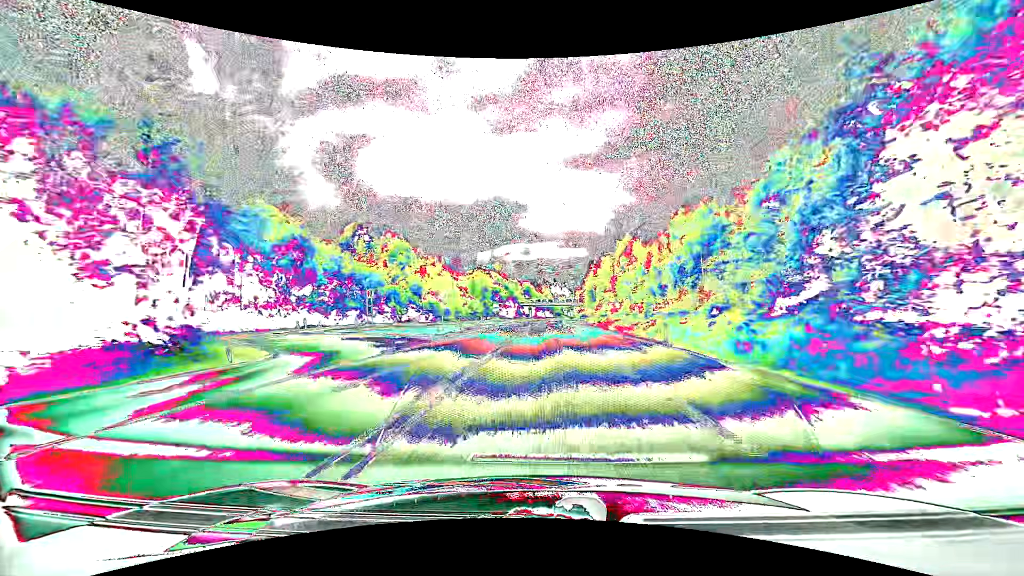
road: primary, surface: asphalt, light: Day
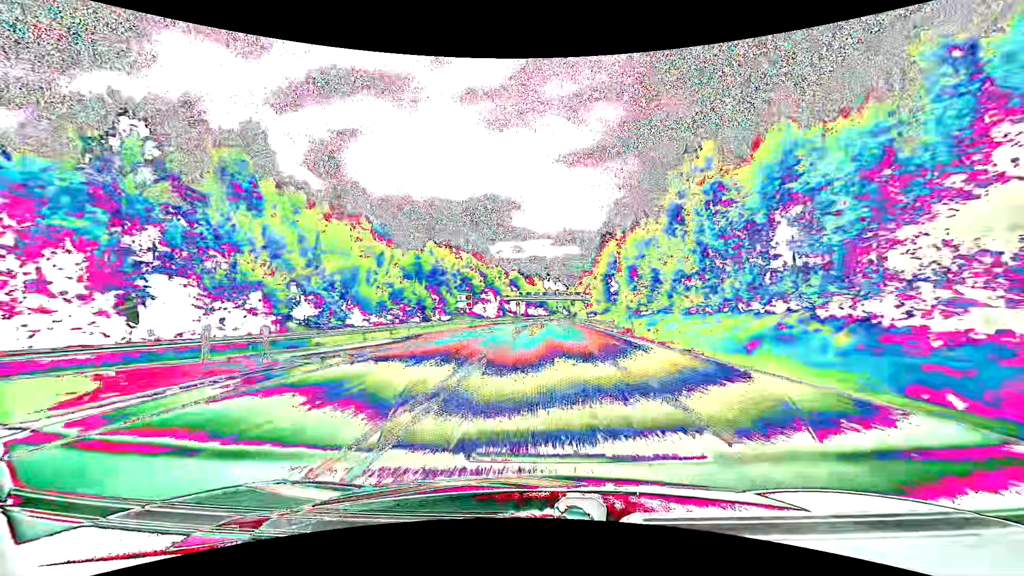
(+0.5, +41.7) m; +1°
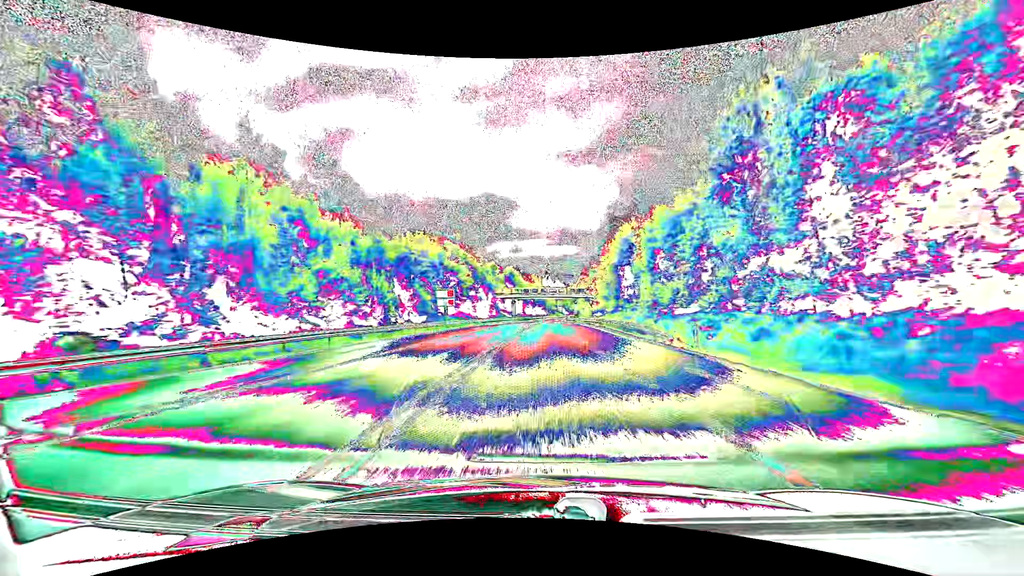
(0.0, +14.3) m; 0°
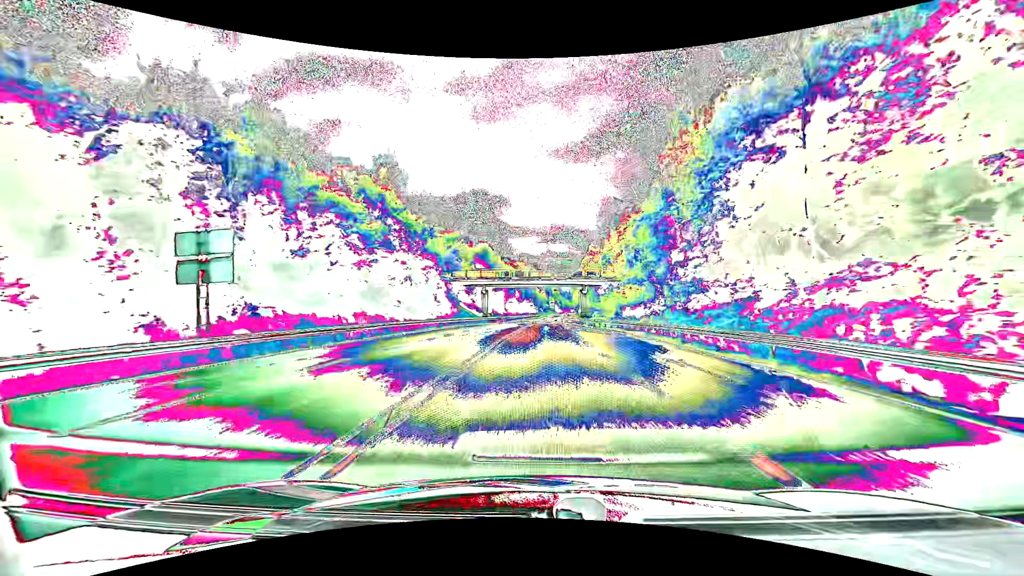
(+0.4, +43.5) m; +1°
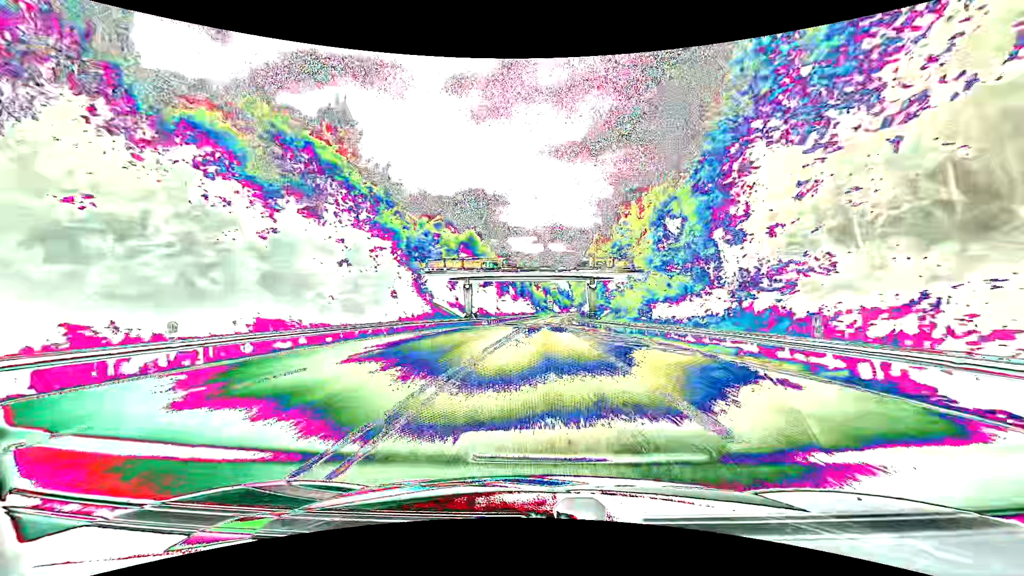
(0.0, +14.6) m; 0°
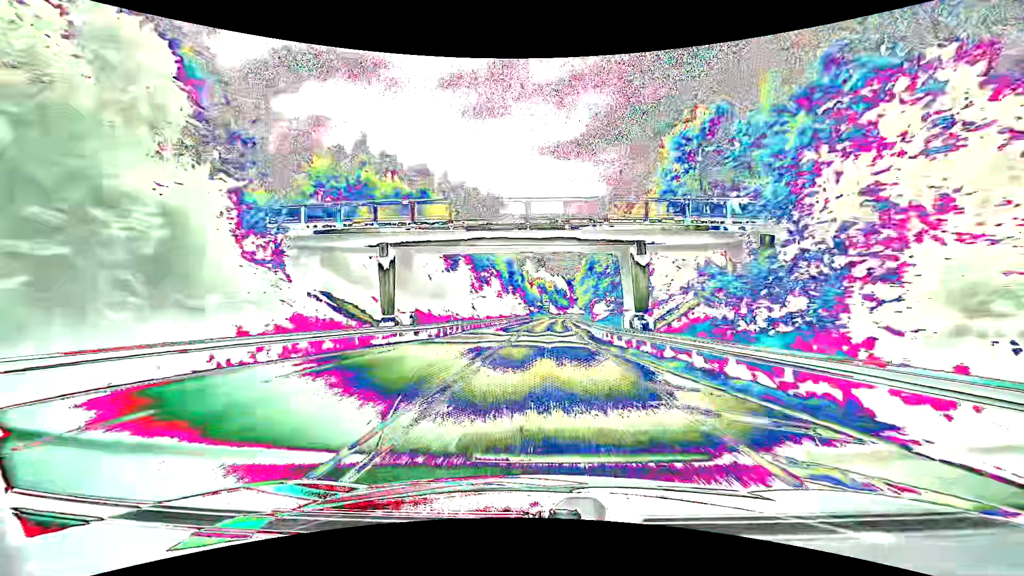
(+0.2, +29.2) m; +1°
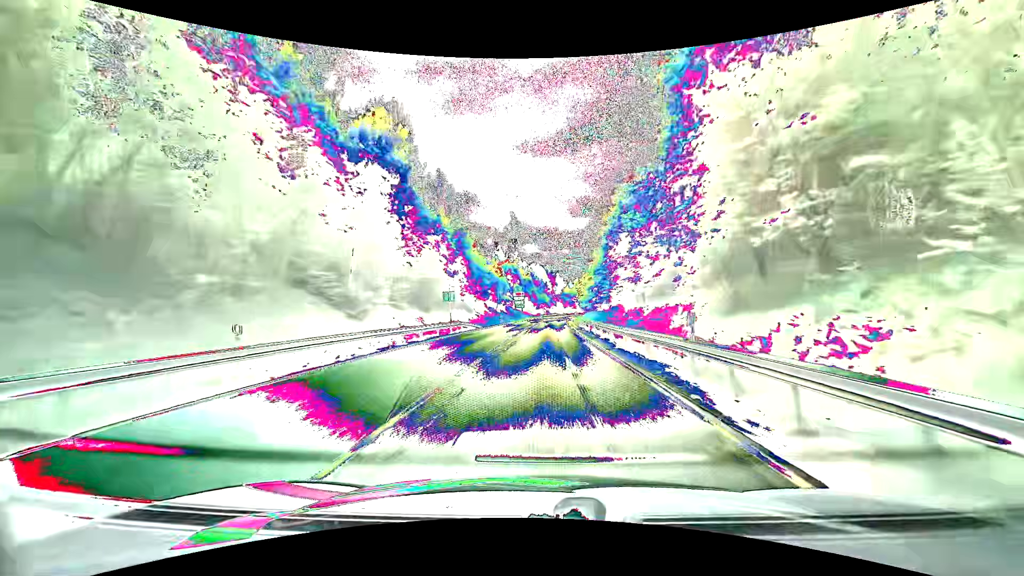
(+2.0, +73.3) m; +2°
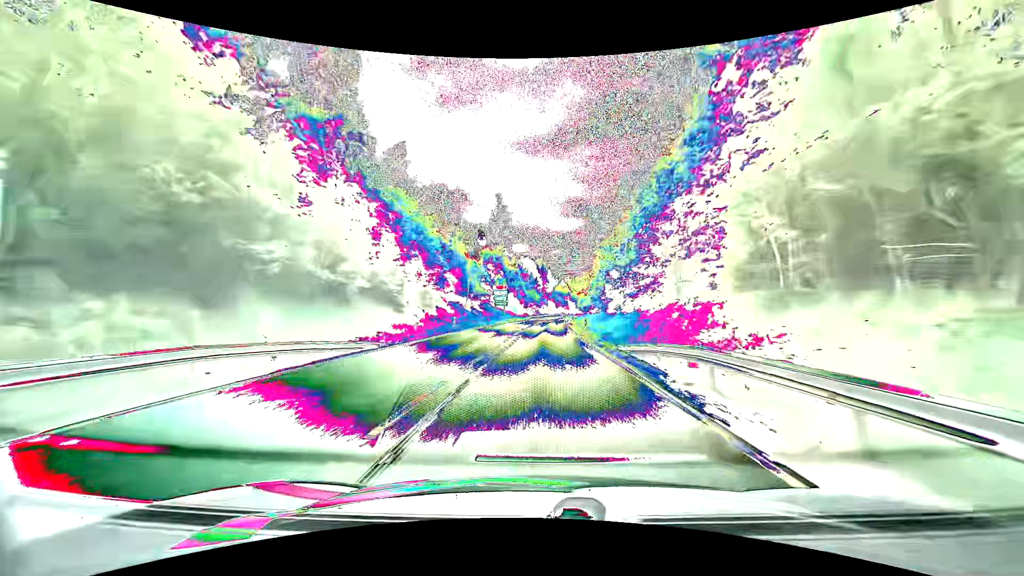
(+0.4, +29.5) m; +1°
(0, +10) (0, +20) (+1, +30) (+1, +40) (+1, +50) (+2, +60) (+2, +70) (+3, +80) (+4, +90) (+4, +100) m
